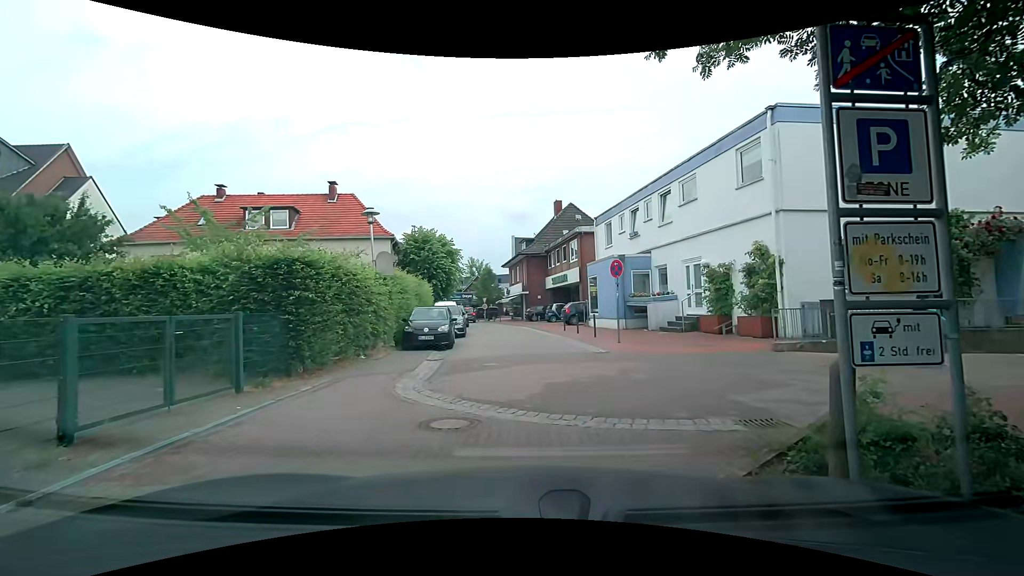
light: Day
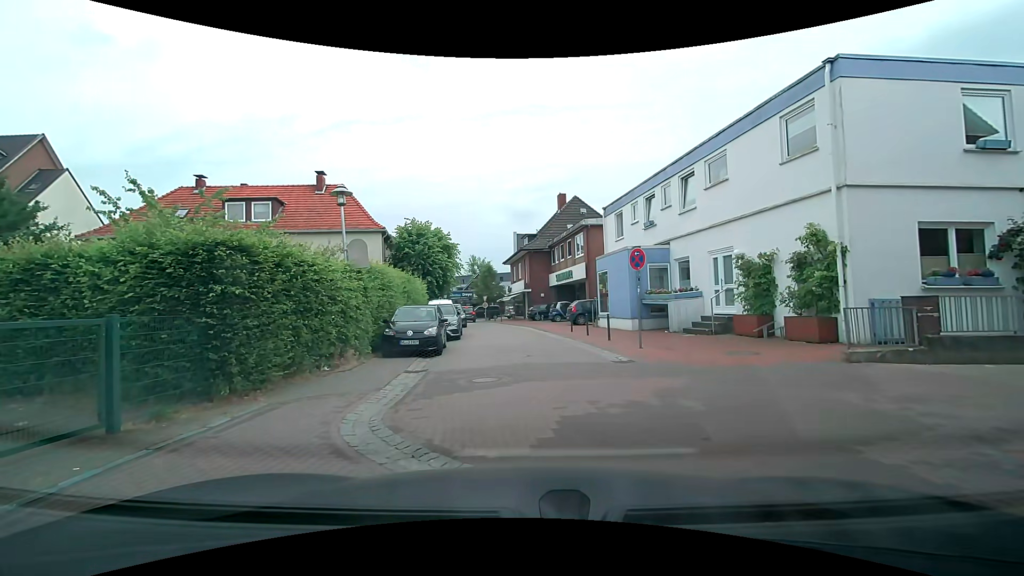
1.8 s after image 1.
(0.0, +2.6) m; 0°
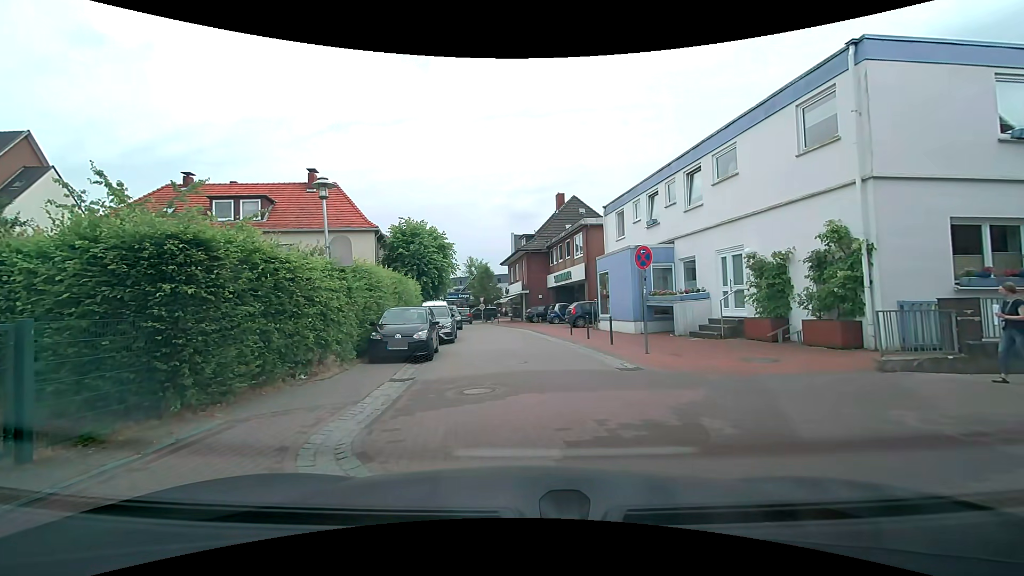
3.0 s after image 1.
(0.0, +0.9) m; 0°
